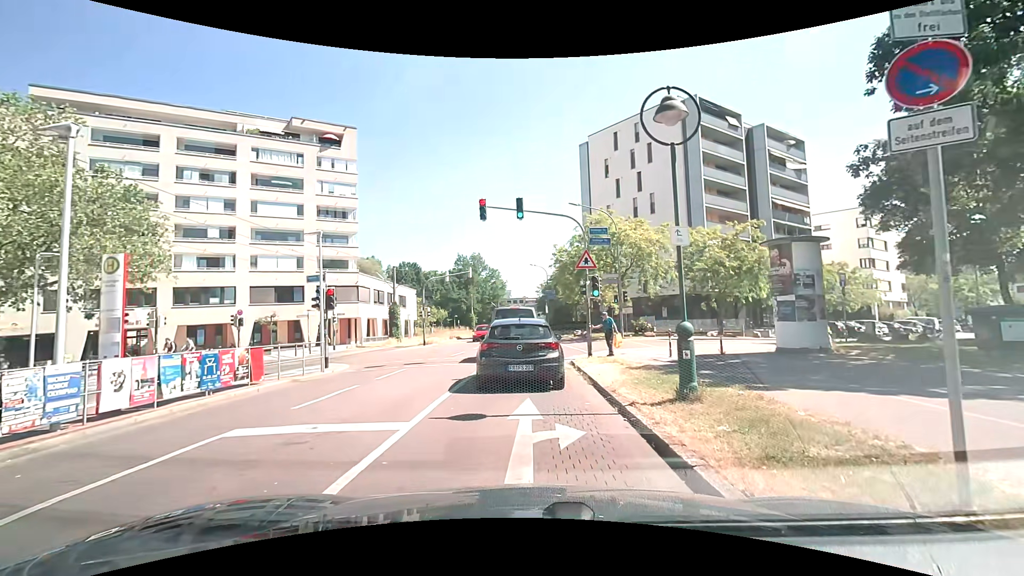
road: residential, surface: asphalt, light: Day
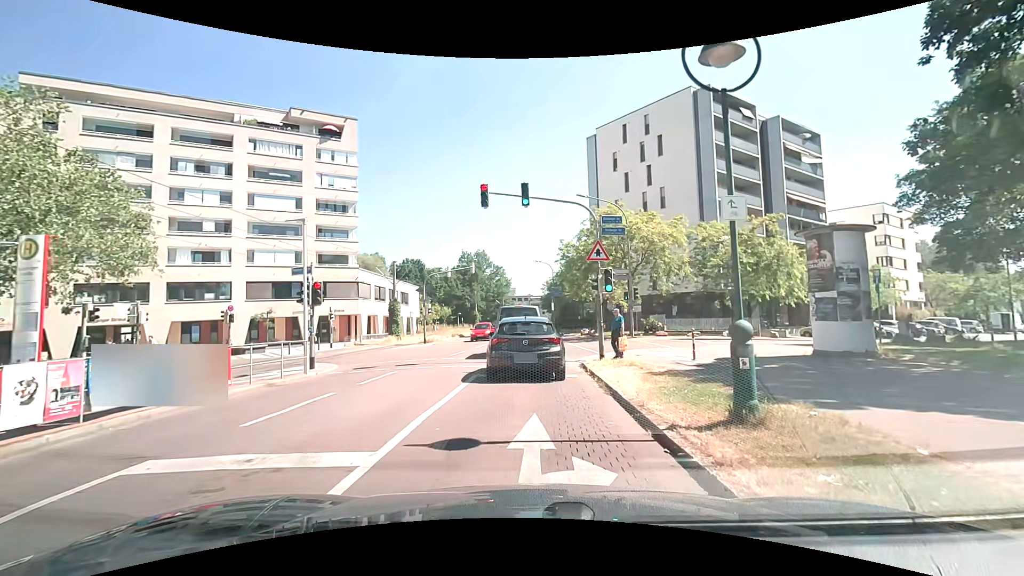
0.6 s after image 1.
(-0.1, +1.9) m; -3°
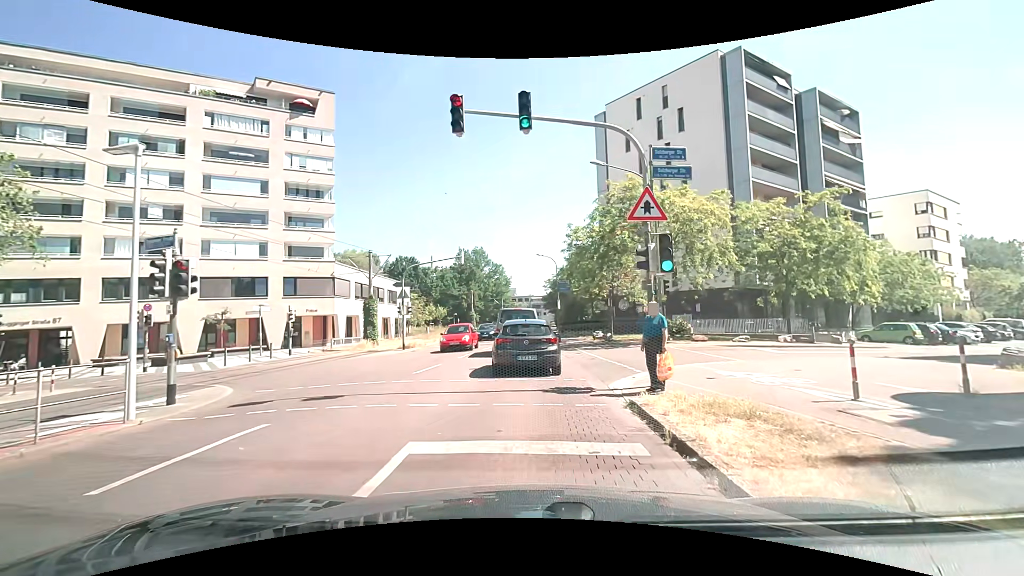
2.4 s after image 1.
(-0.1, +7.2) m; 0°
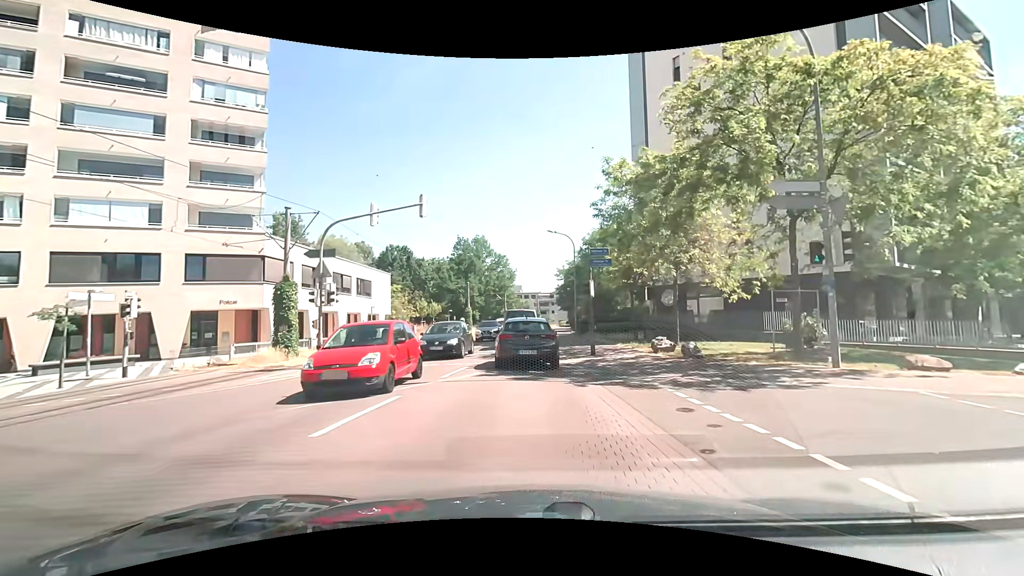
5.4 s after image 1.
(-0.3, +14.3) m; 0°
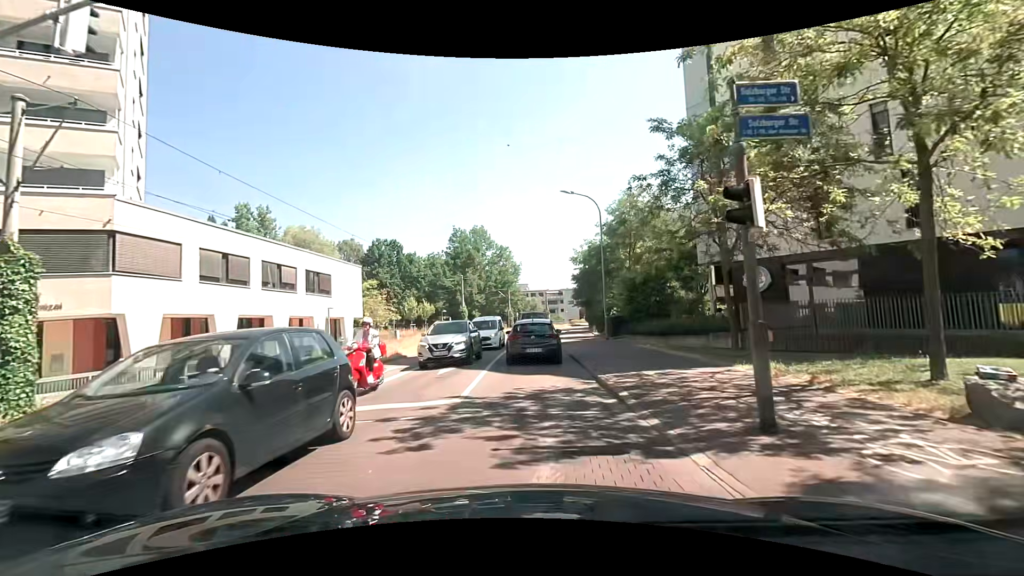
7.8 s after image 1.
(-0.3, +13.2) m; -3°
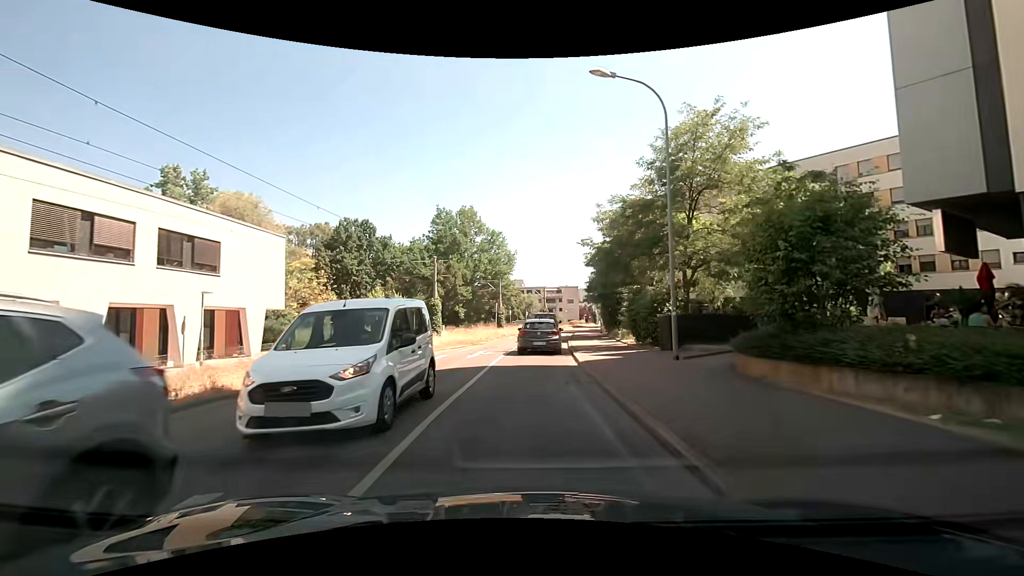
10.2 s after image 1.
(+0.3, +15.0) m; +1°
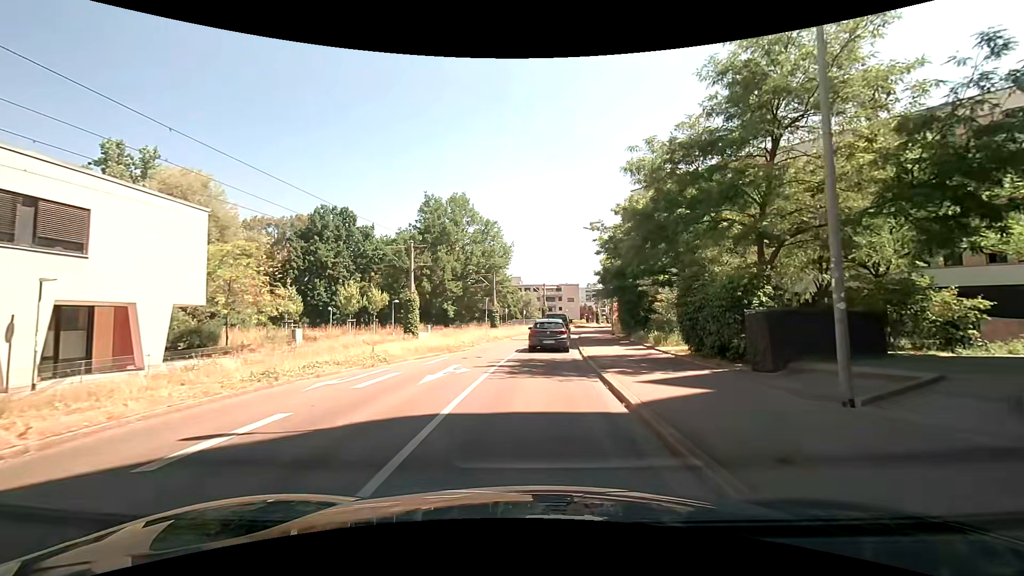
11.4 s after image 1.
(0.0, +8.2) m; 0°
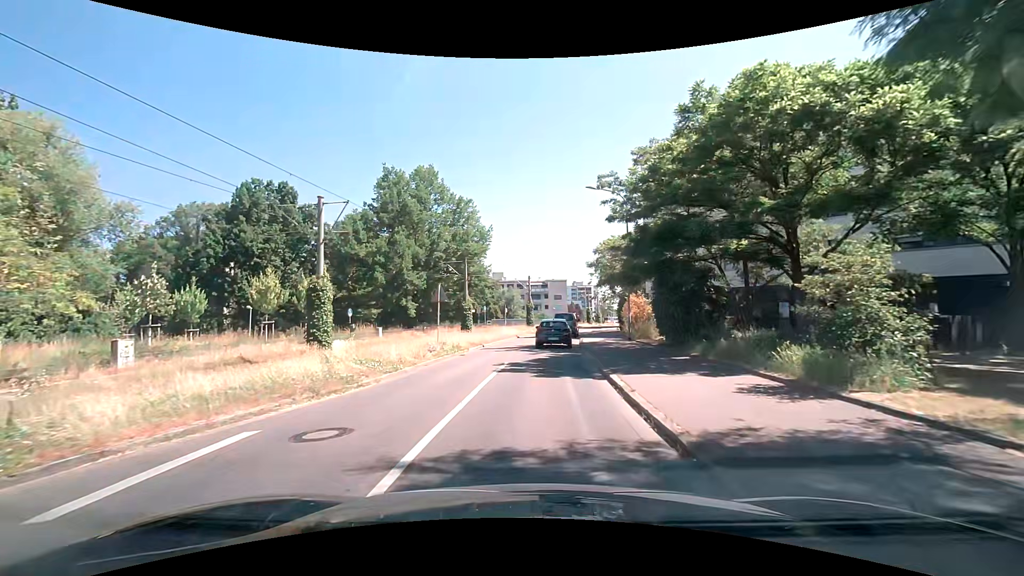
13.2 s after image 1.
(+0.3, +13.1) m; +4°
(0, +10) (0, +20) (+1, +30) (+2, +40) (+3, +50) (+5, +60) (+7, +69) (+10, +79) (+13, +88) (+16, +98) m
